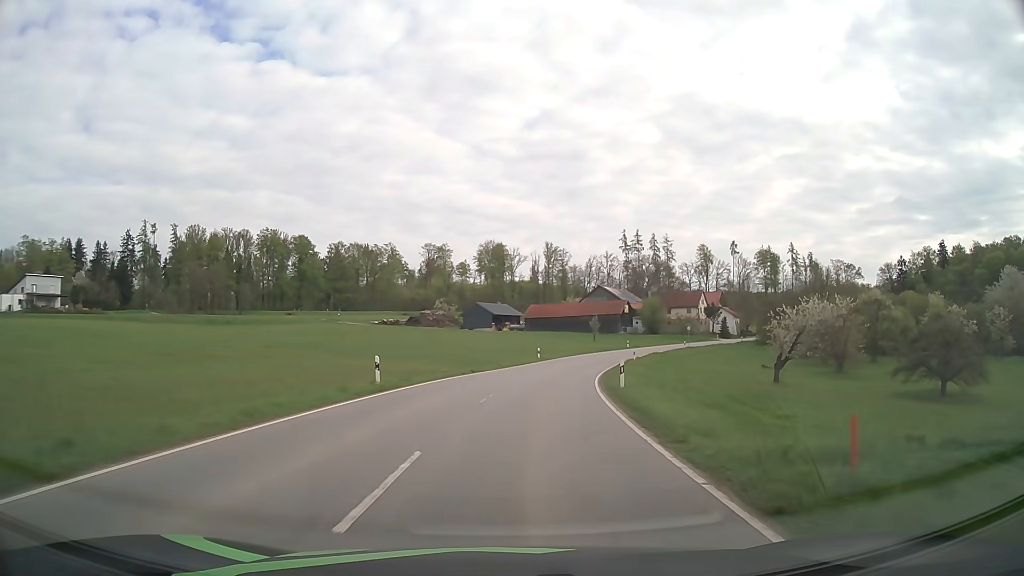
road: tertiary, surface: asphalt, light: Day
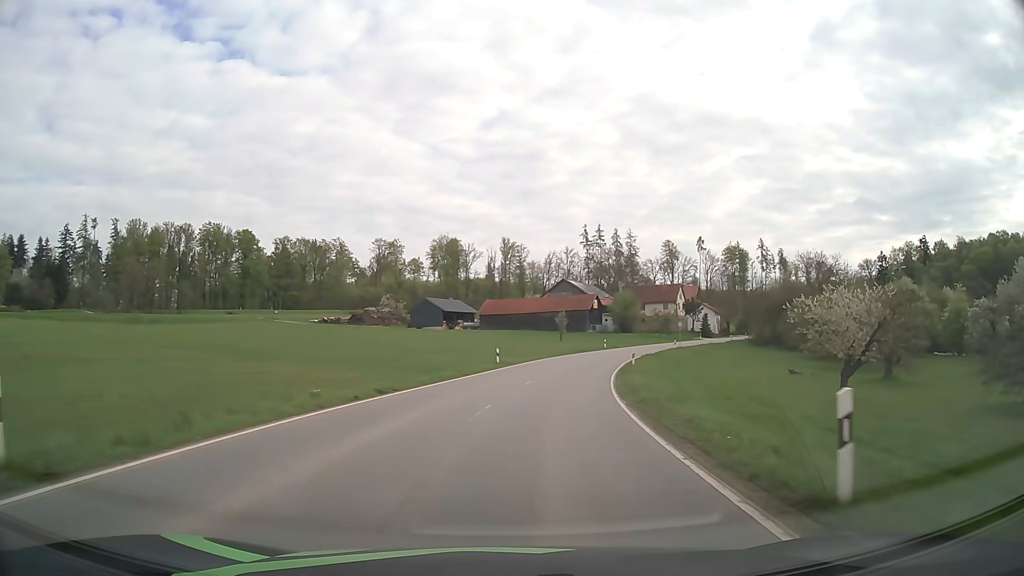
(+0.5, +16.6) m; +4°
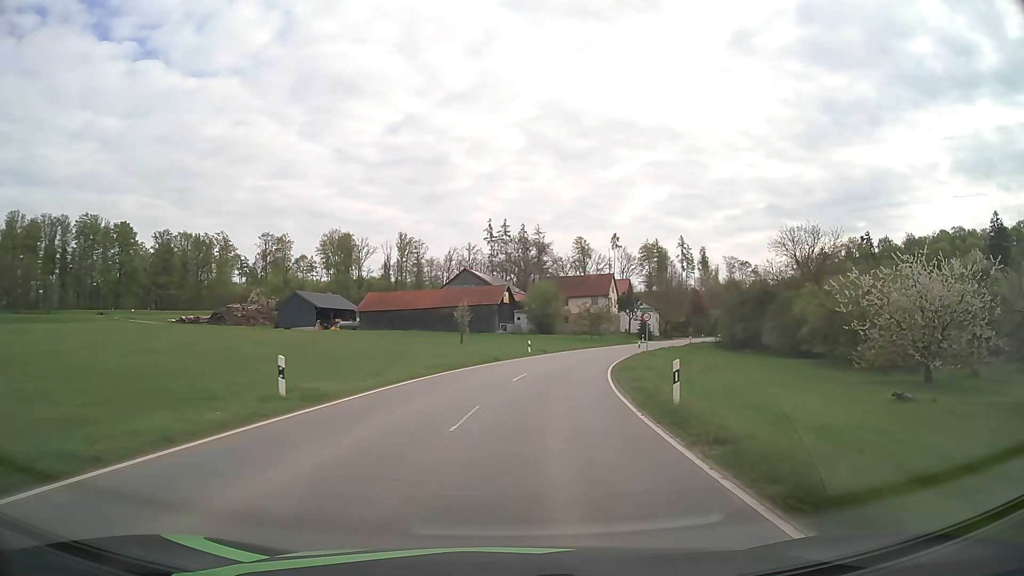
(+2.0, +26.2) m; +8°
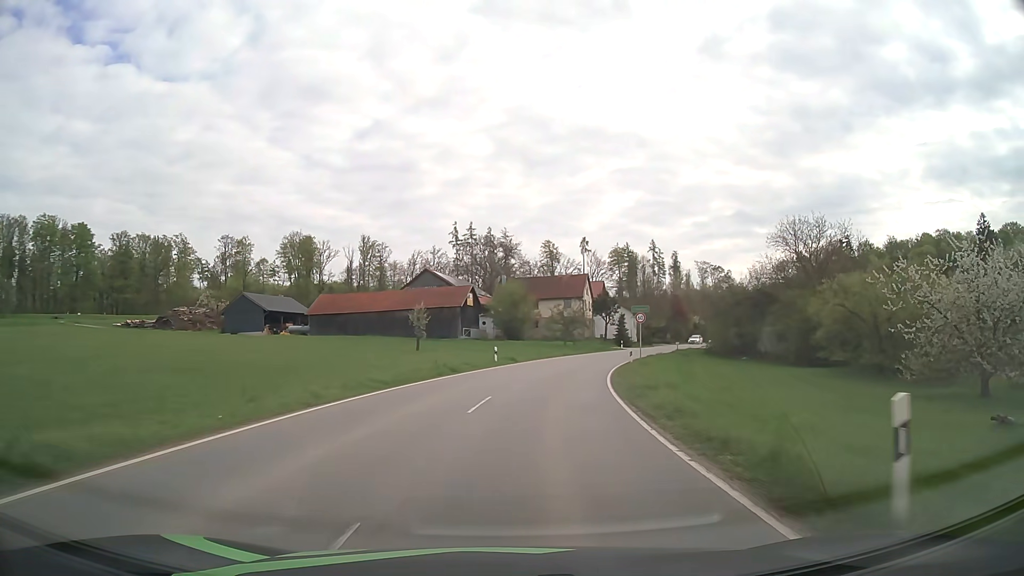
(+0.2, +8.9) m; +3°
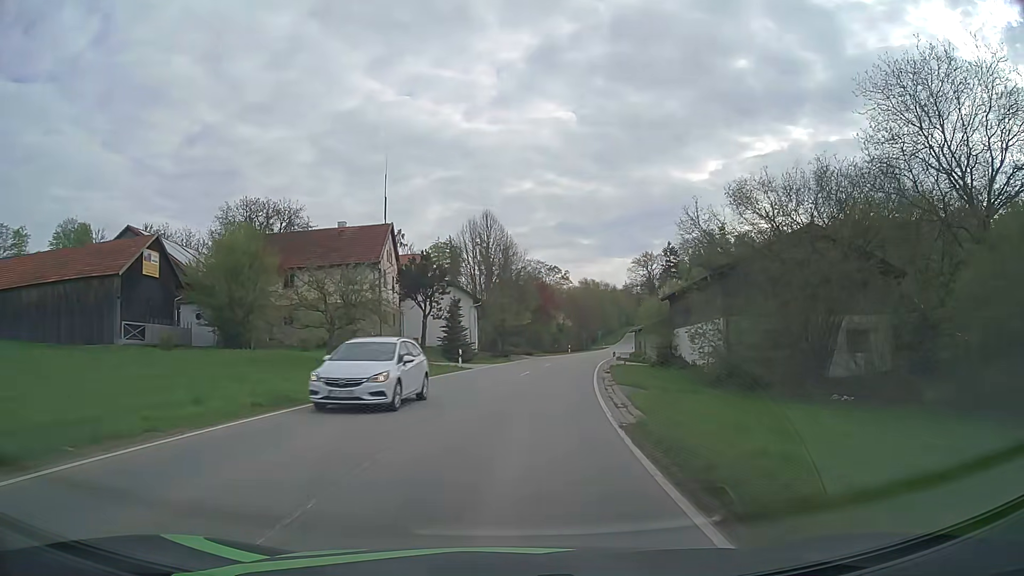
(+6.1, +44.3) m; +15°
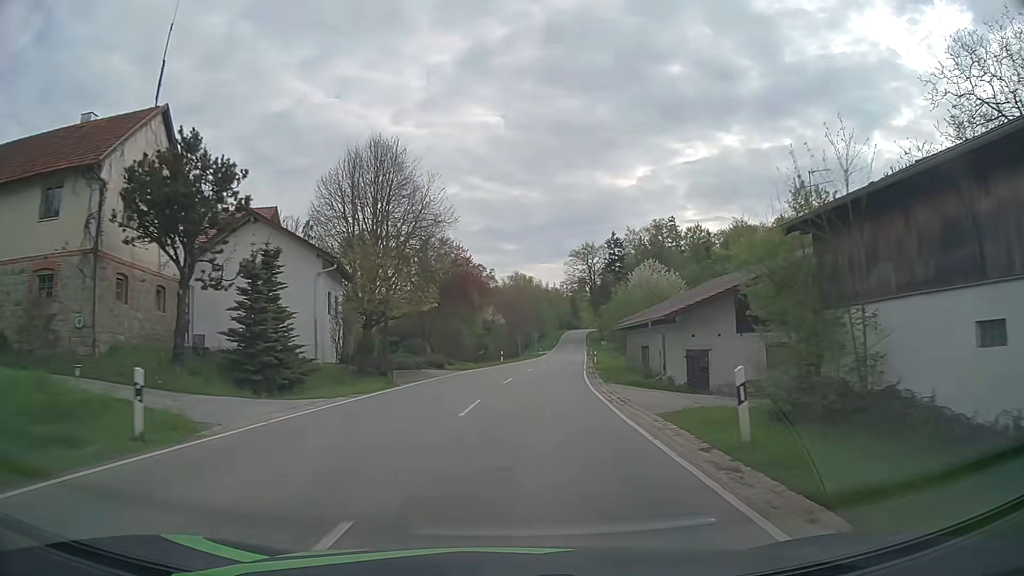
(+1.5, +27.1) m; +6°
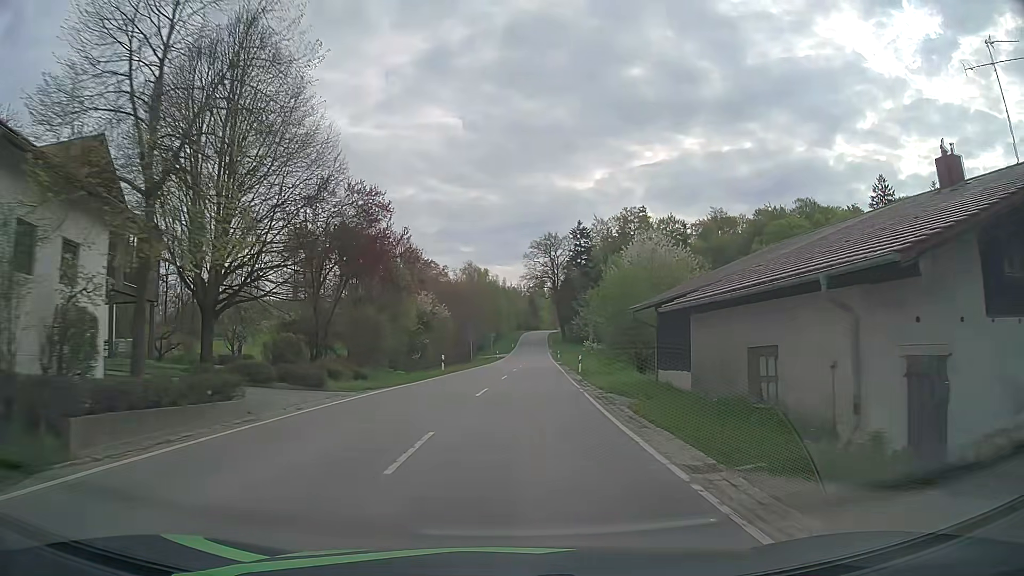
(+0.6, +18.1) m; +4°
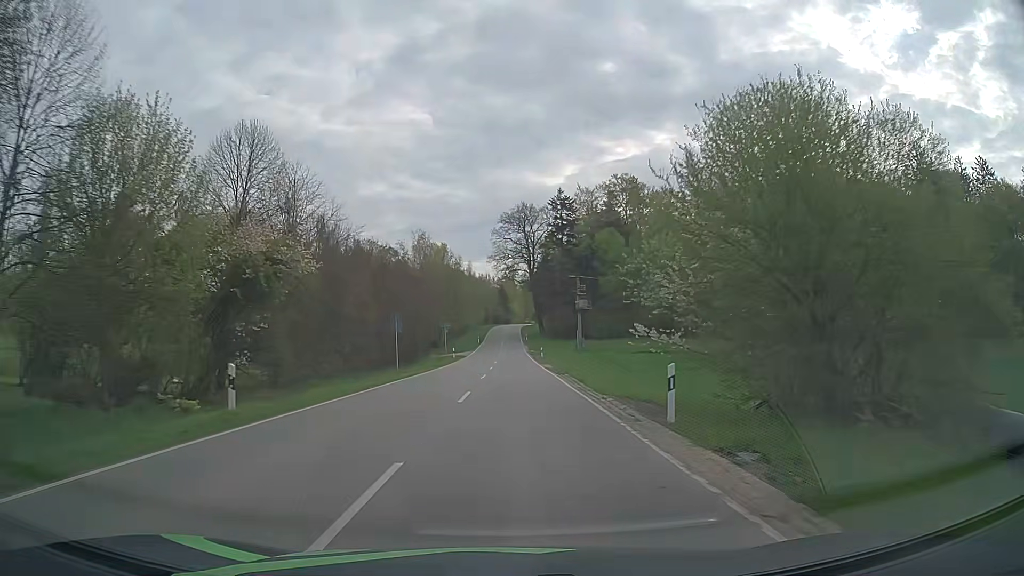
(+0.8, +27.3) m; +2°
(0, +10) (0, +20) (0, +30) (0, +40) (0, +50) (+1, +60) (+1, +70) (+1, +80) (+1, +90) (+1, +100) m
